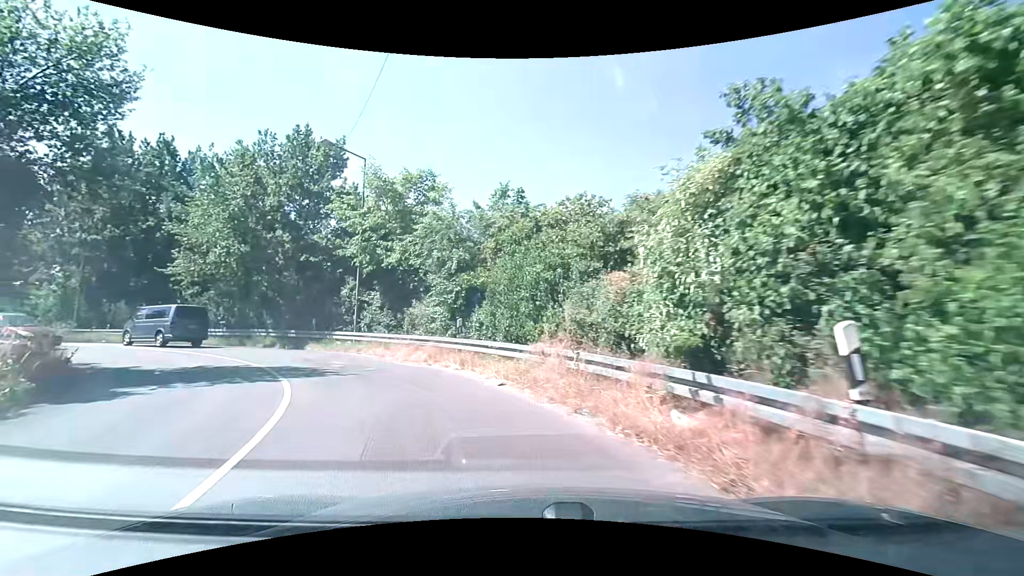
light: Day
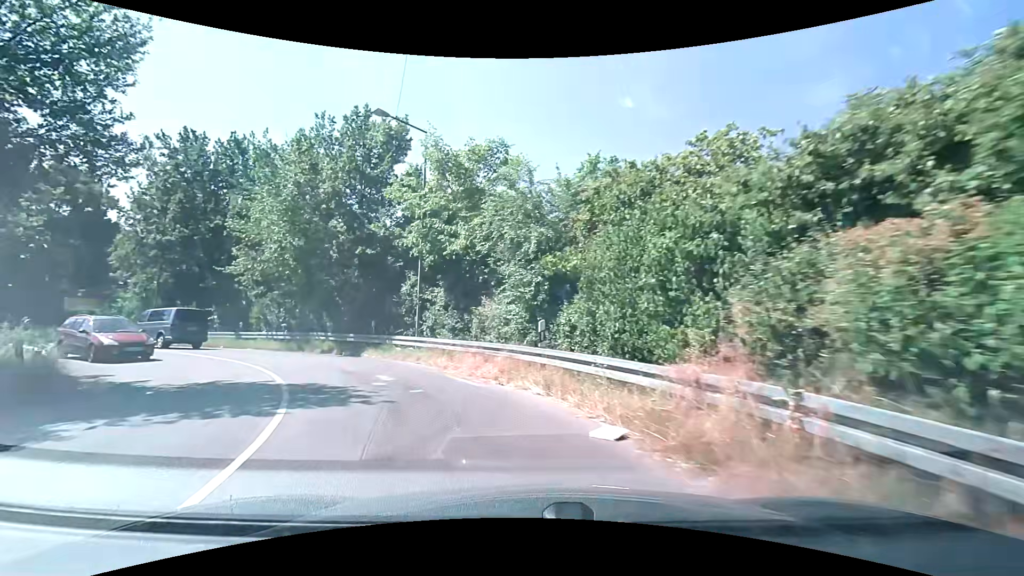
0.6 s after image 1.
(-0.3, +4.4) m; -8°
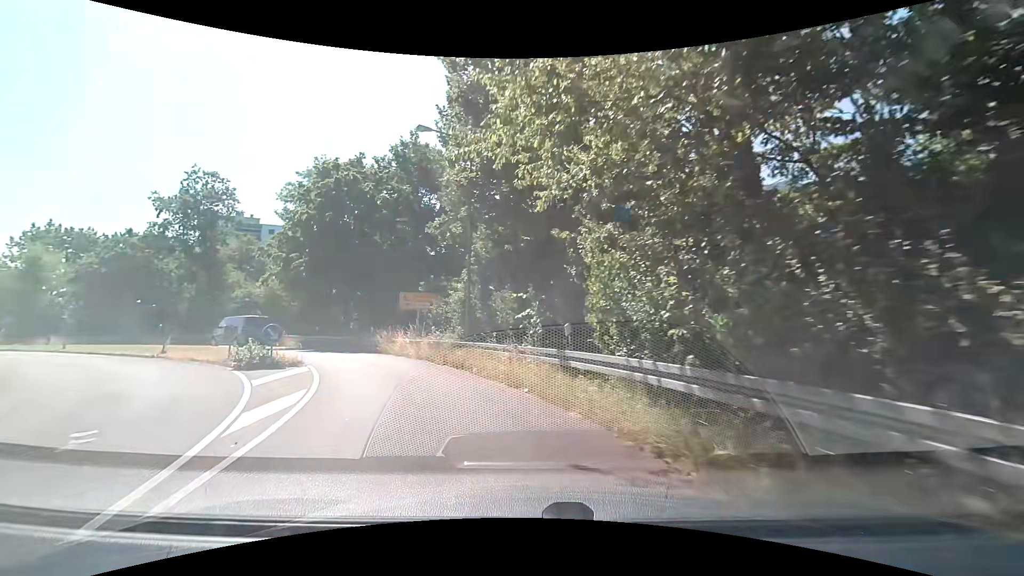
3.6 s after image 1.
(-8.4, +20.2) m; -44°
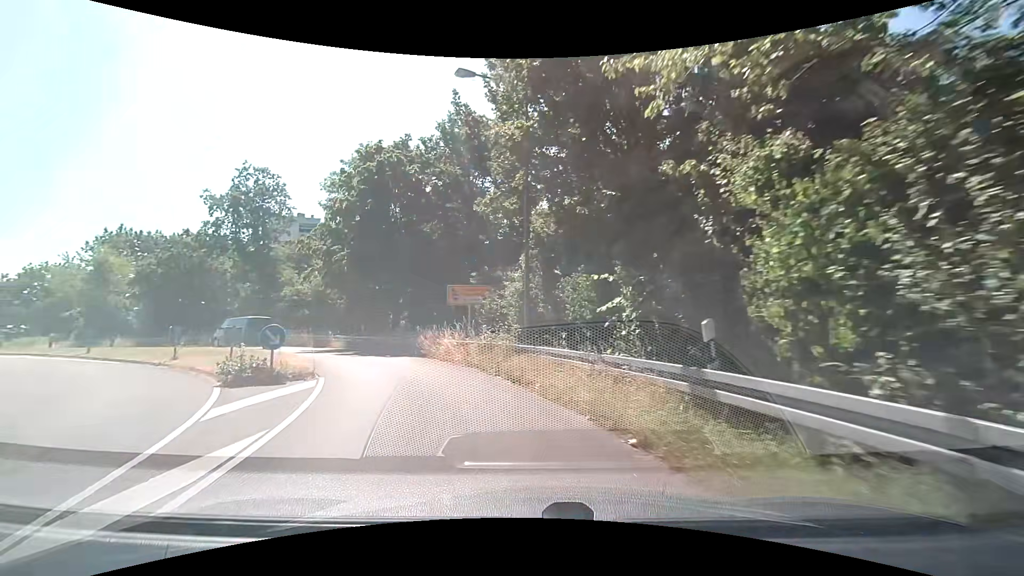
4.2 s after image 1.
(-0.3, +4.5) m; -7°
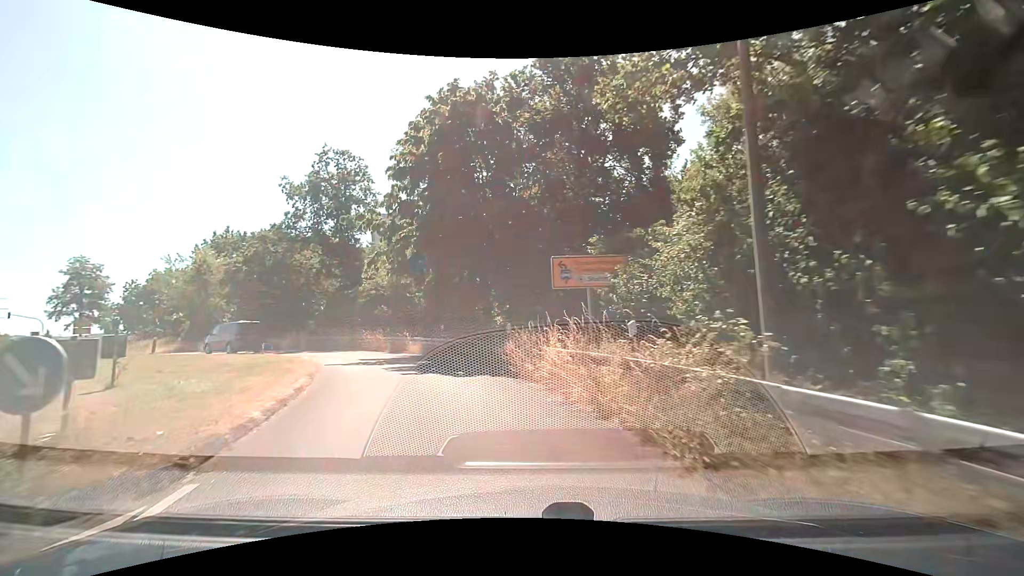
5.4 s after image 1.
(-1.0, +9.0) m; -14°
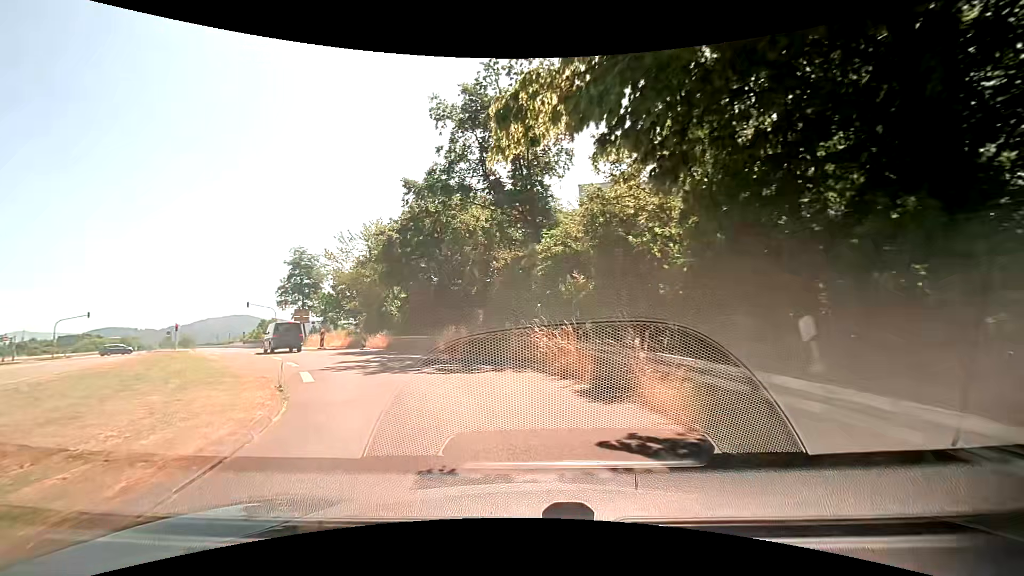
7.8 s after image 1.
(-3.4, +17.5) m; -24°
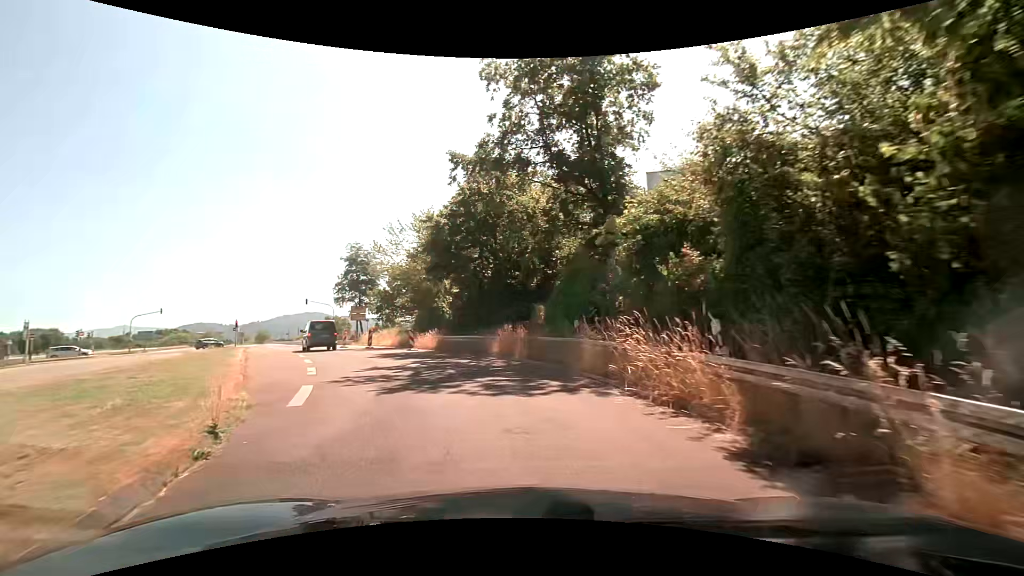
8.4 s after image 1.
(-0.3, +4.4) m; -7°
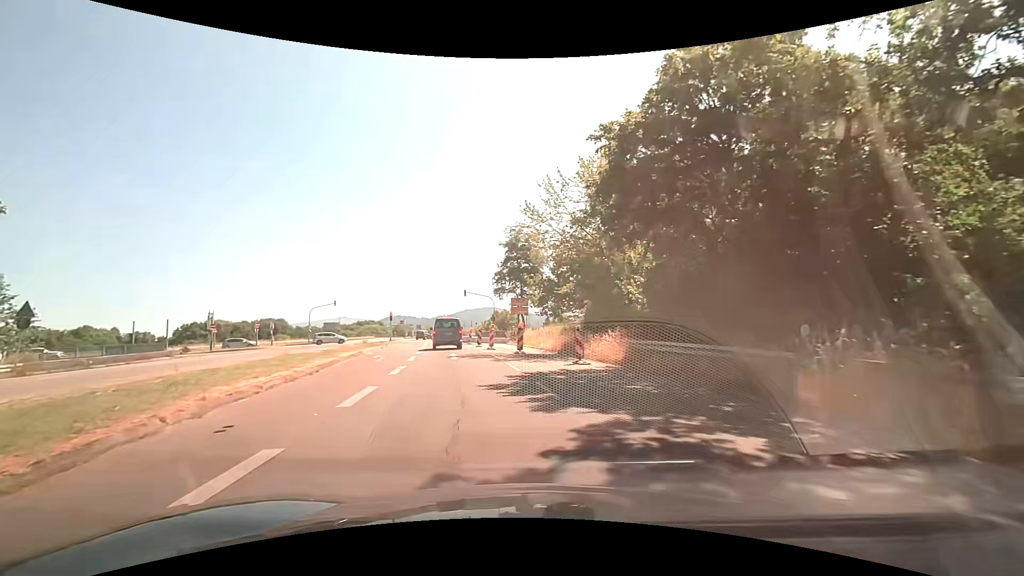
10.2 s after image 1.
(-2.1, +12.6) m; -19°
(-1, +10) (-2, +20) (-4, +30) (-5, +40) (-7, +49) (-9, +59) (-10, +69) (-12, +79) (-14, +89) (-16, +99) m
